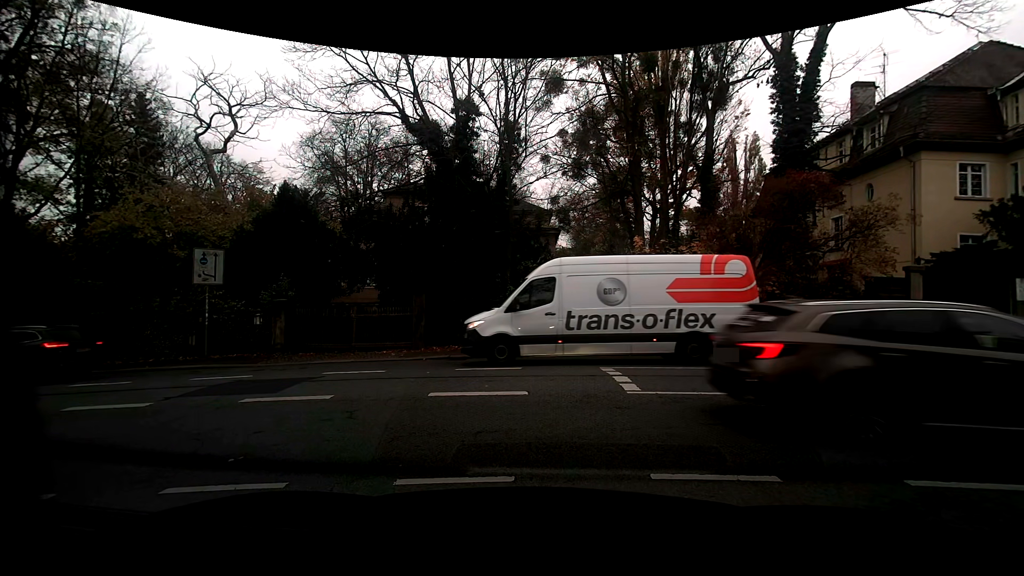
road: residential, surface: asphalt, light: Day
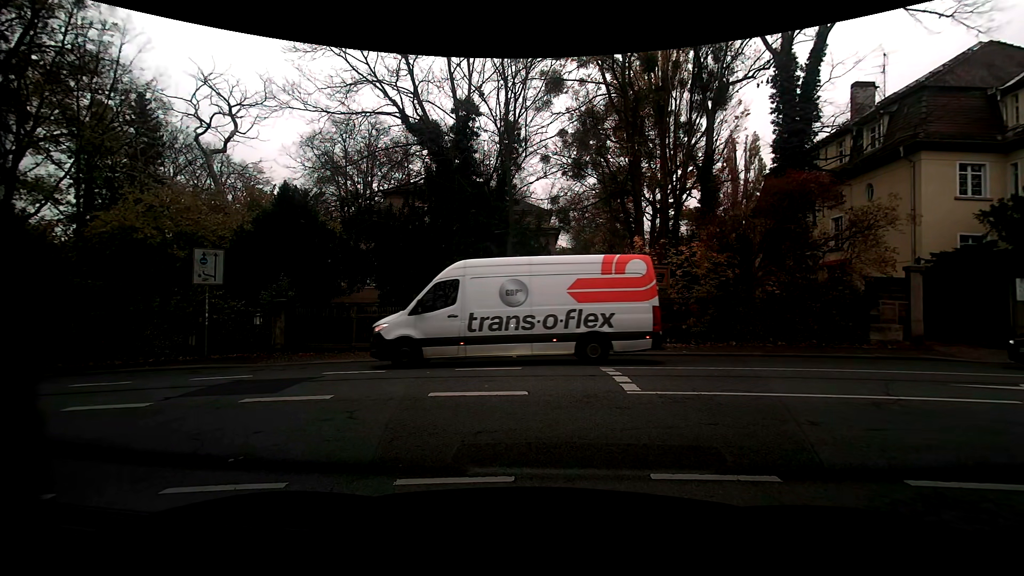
(0.0, 0.0) m; 0°
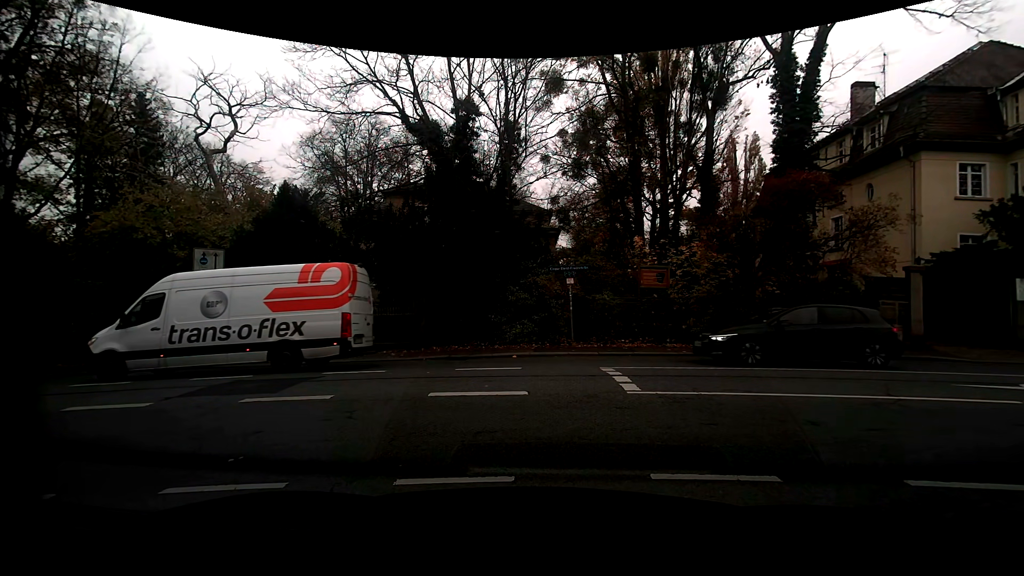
(0.0, 0.0) m; 0°
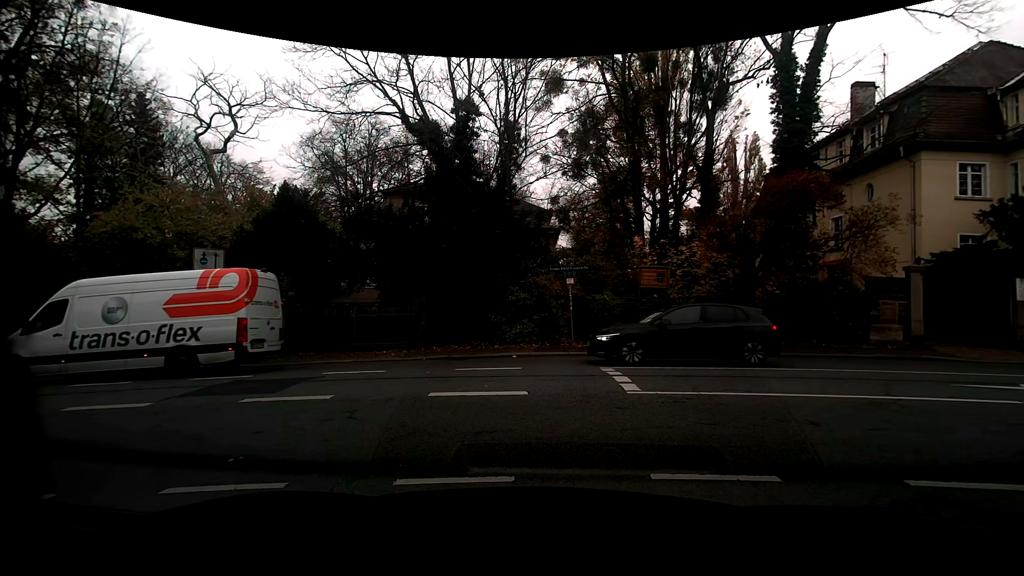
(0.0, 0.0) m; 0°
